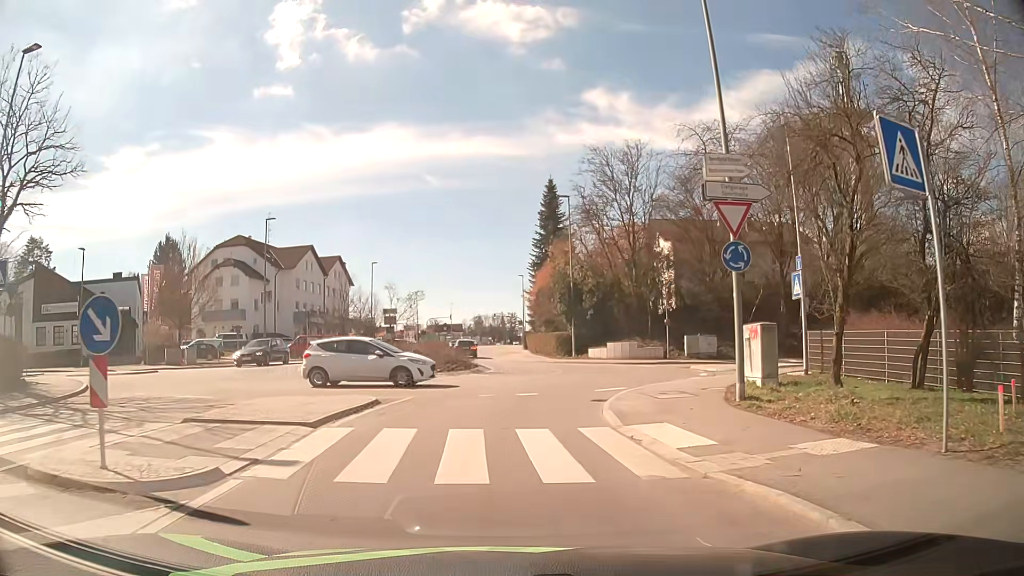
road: tertiary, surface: asphalt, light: Day
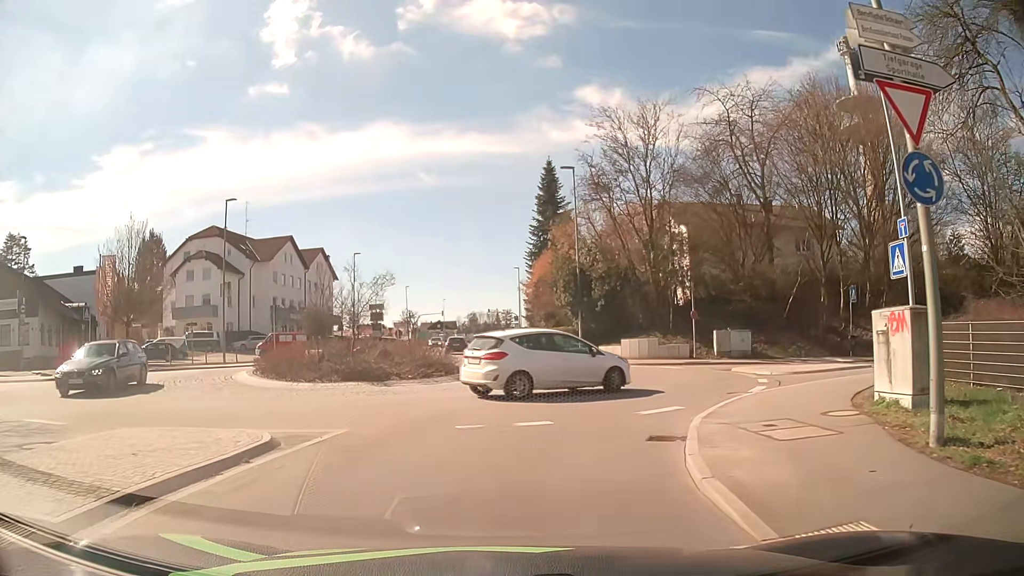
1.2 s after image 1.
(0.0, +6.5) m; 0°
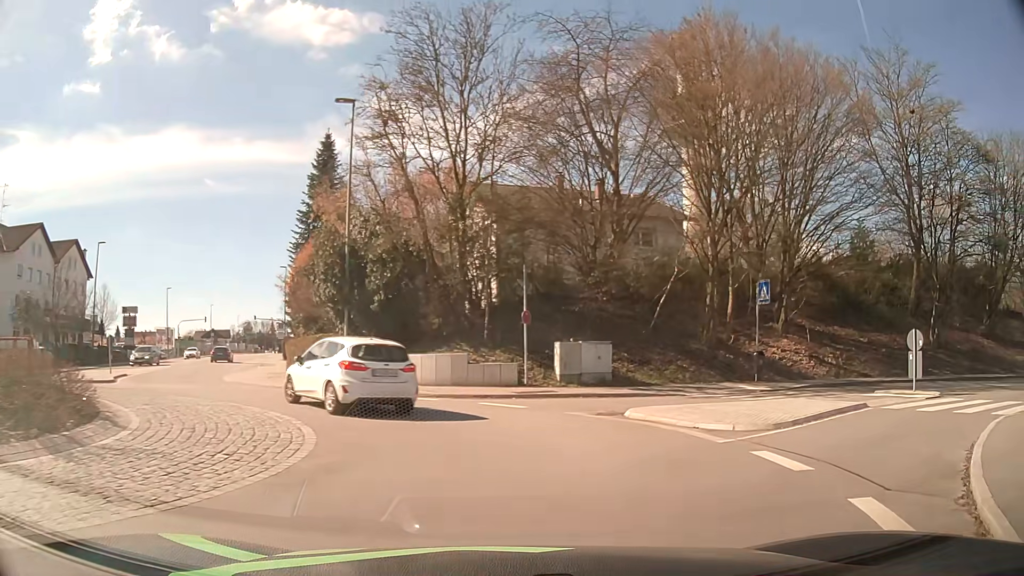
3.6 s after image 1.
(+1.1, +12.1) m; +18°
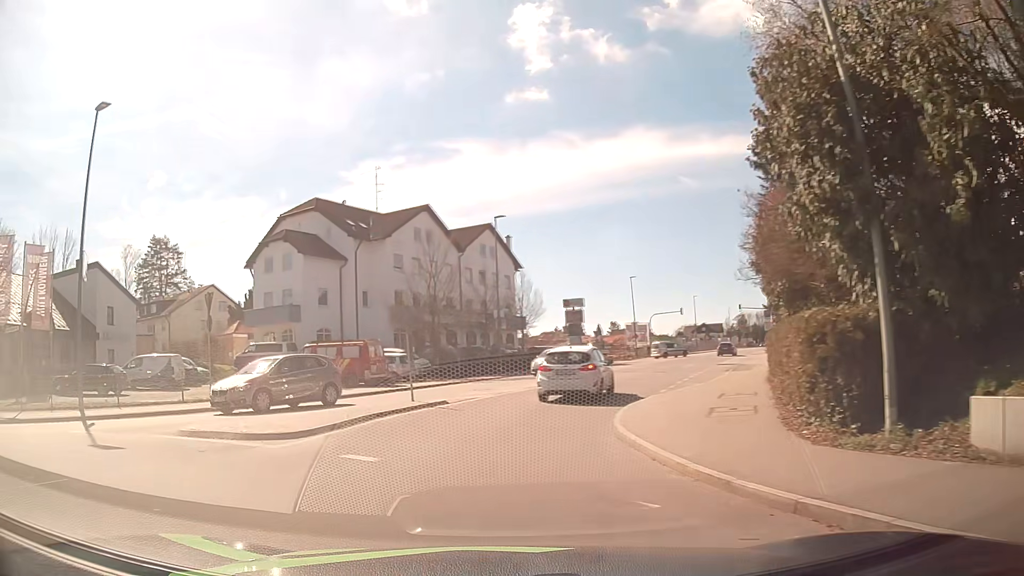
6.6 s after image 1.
(-2.4, +15.6) m; -40°
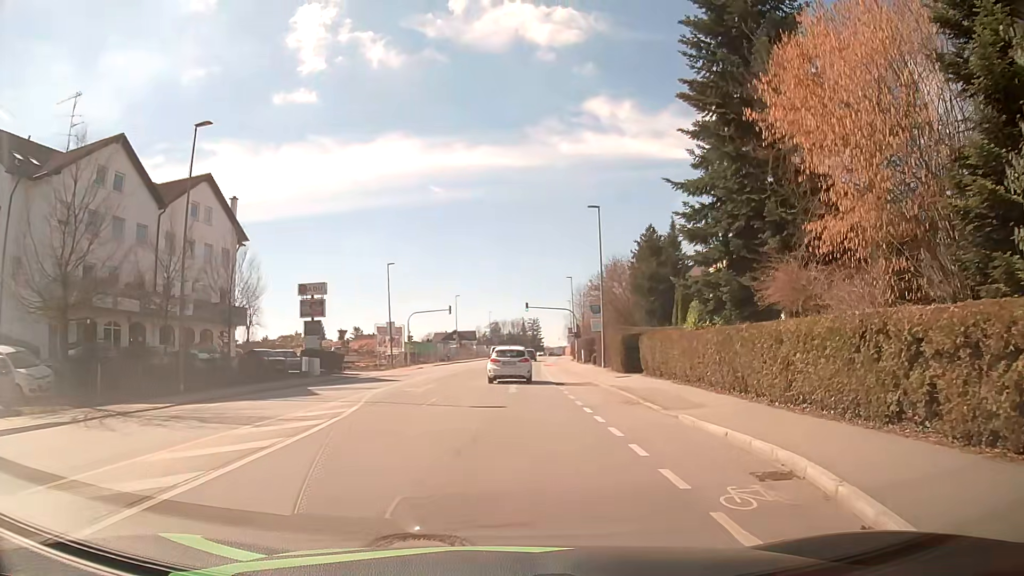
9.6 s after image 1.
(+1.2, +19.5) m; +21°
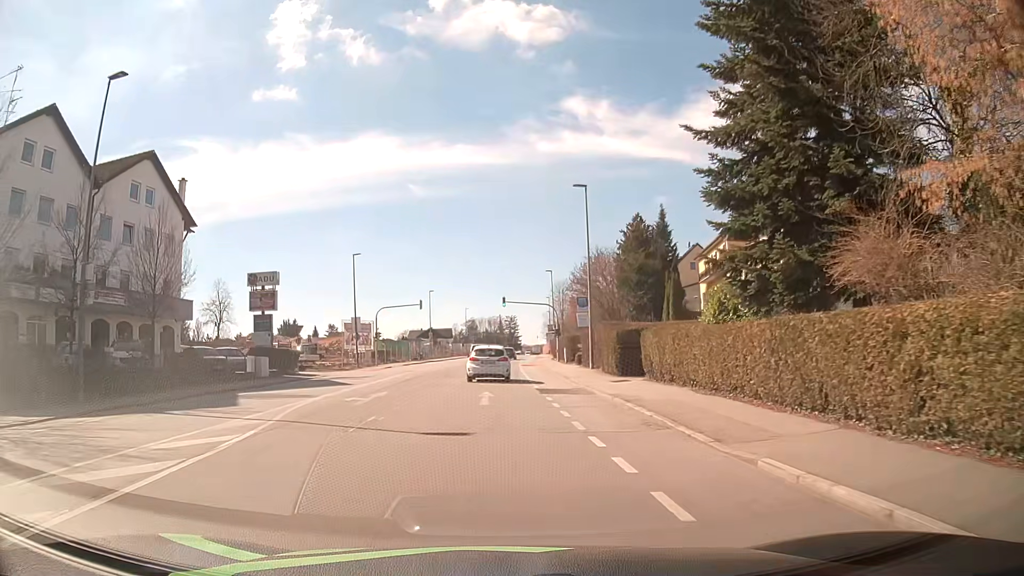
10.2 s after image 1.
(+0.1, +5.4) m; +2°
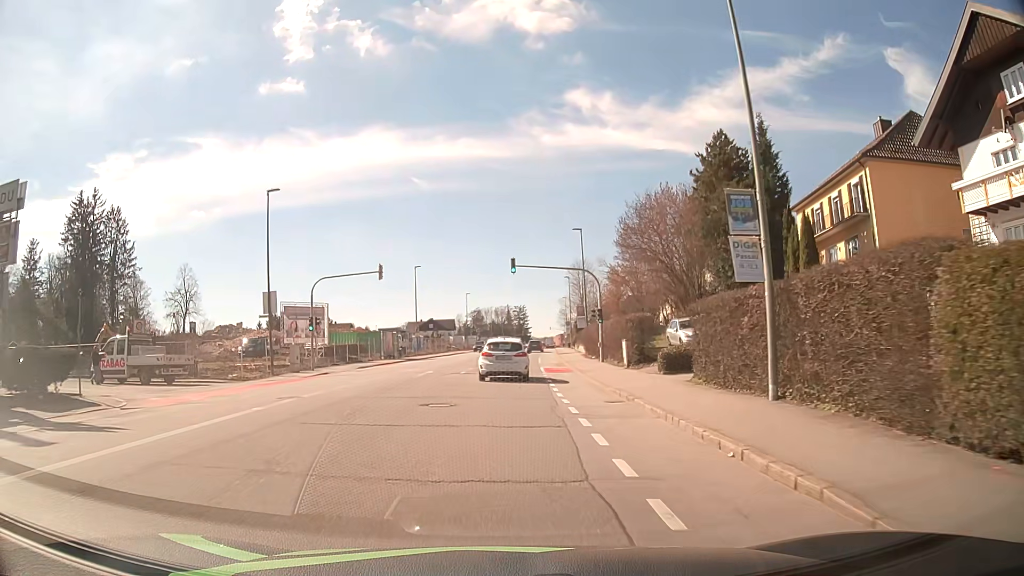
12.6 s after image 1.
(0.0, +24.7) m; 0°
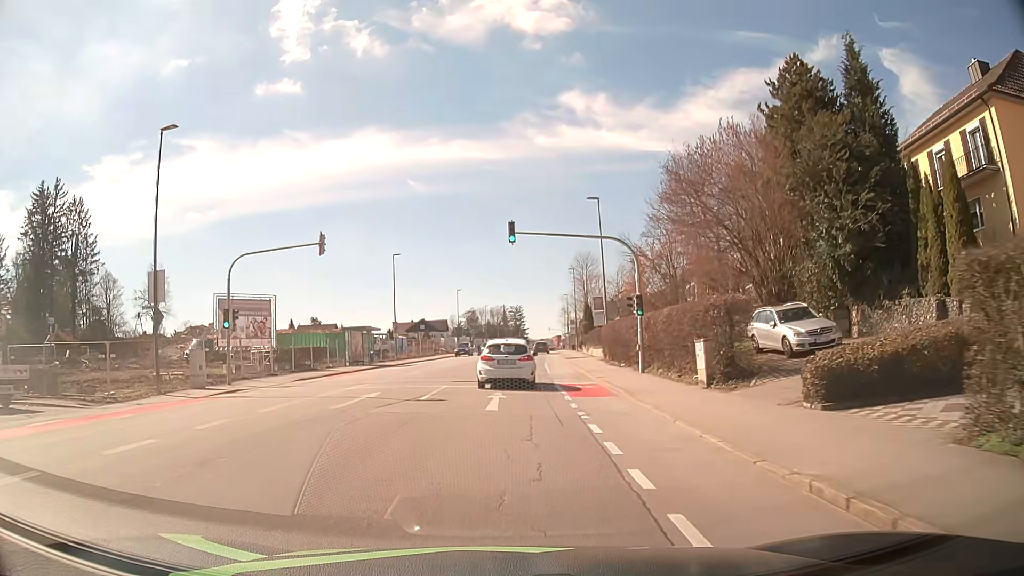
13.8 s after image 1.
(0.0, +12.5) m; 0°
